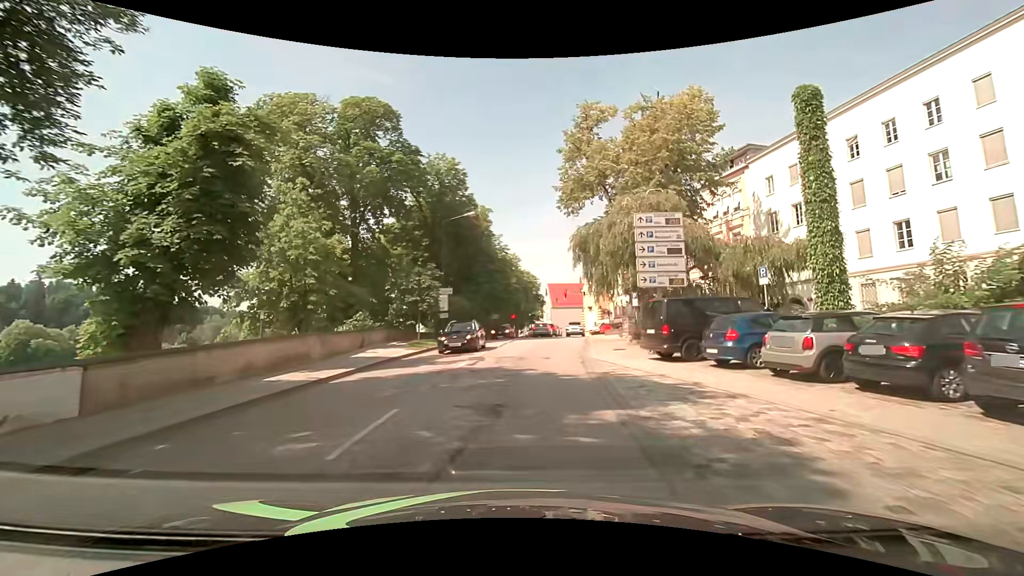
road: primary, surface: asphalt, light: Day
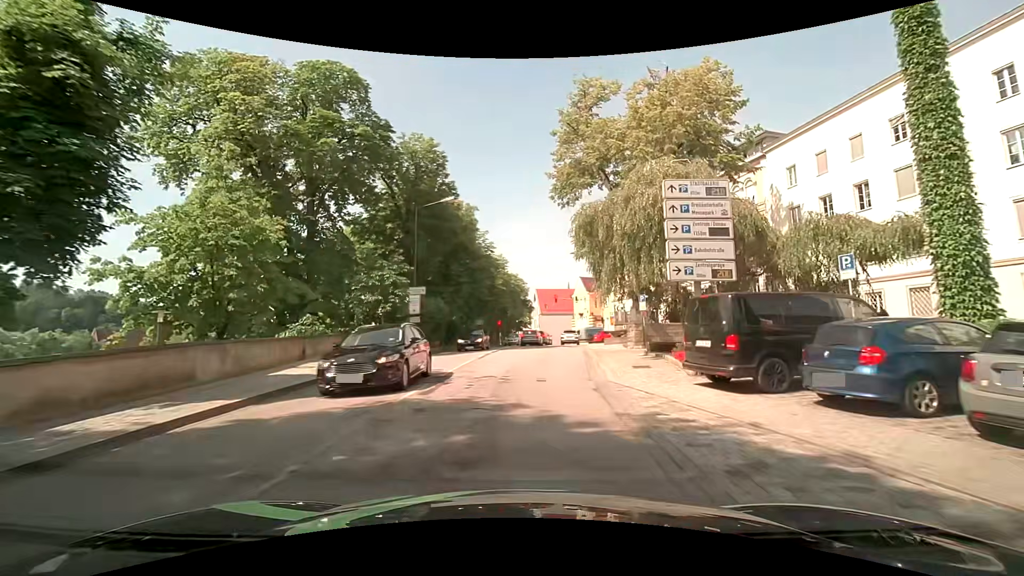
(0.0, +5.6) m; +2°
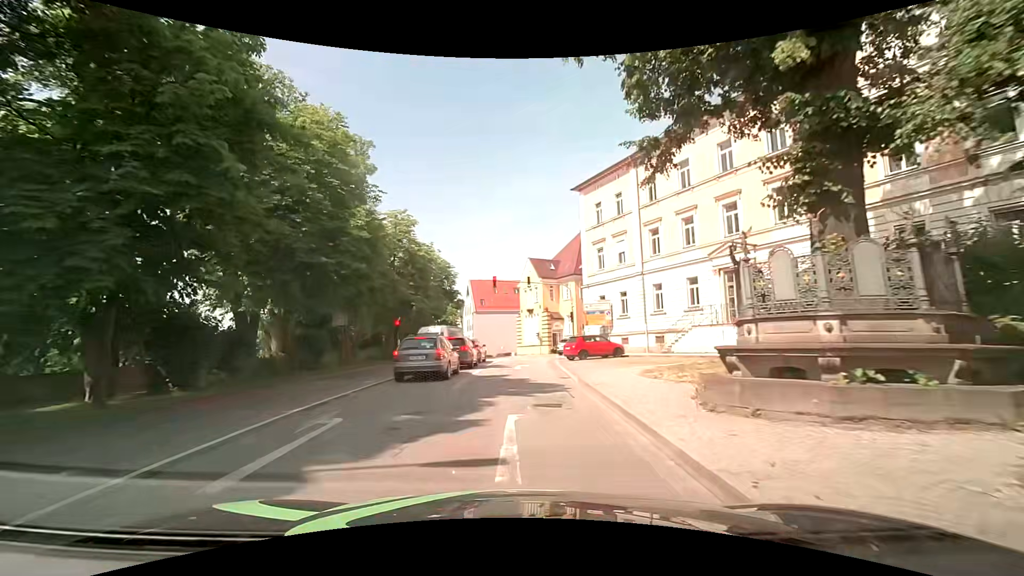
(+1.9, +27.3) m; +7°
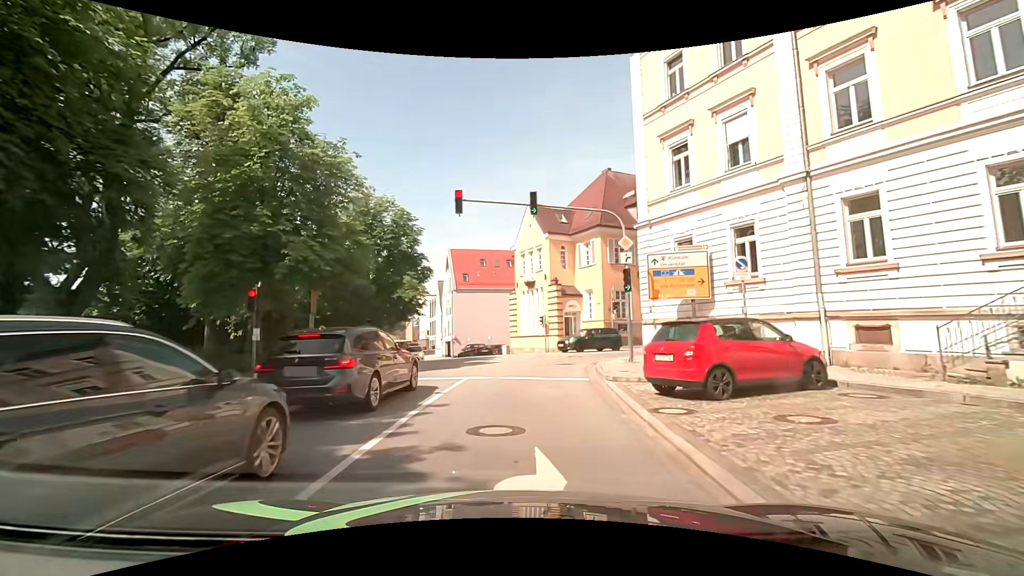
(+0.2, +20.8) m; 0°
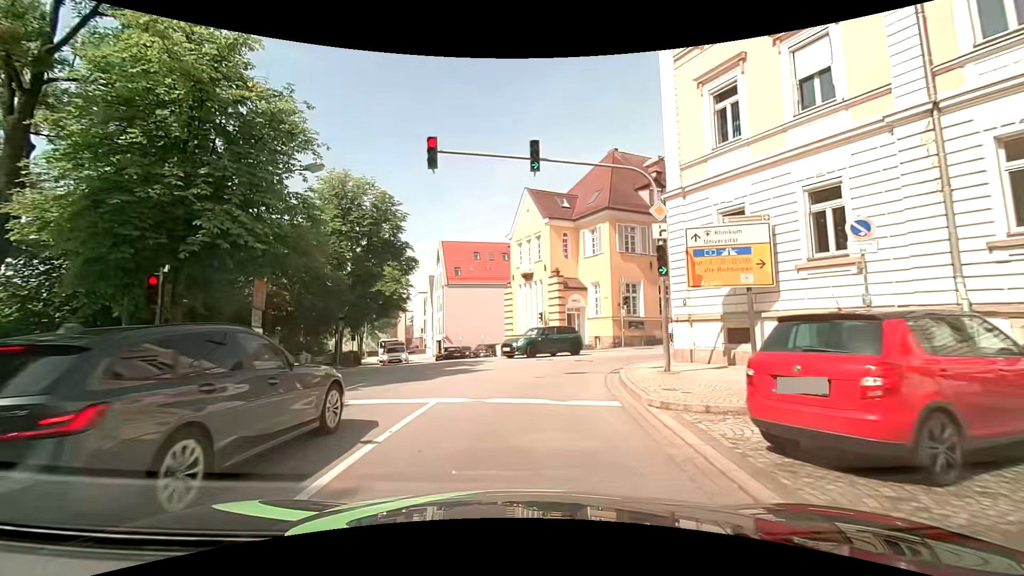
(0.0, +4.7) m; -1°
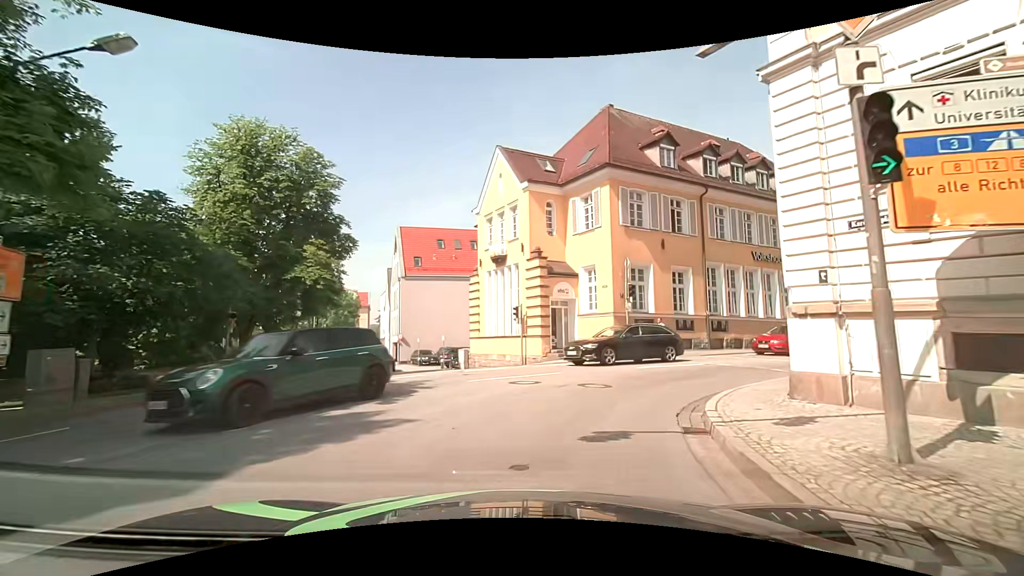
(+0.3, +8.6) m; +4°
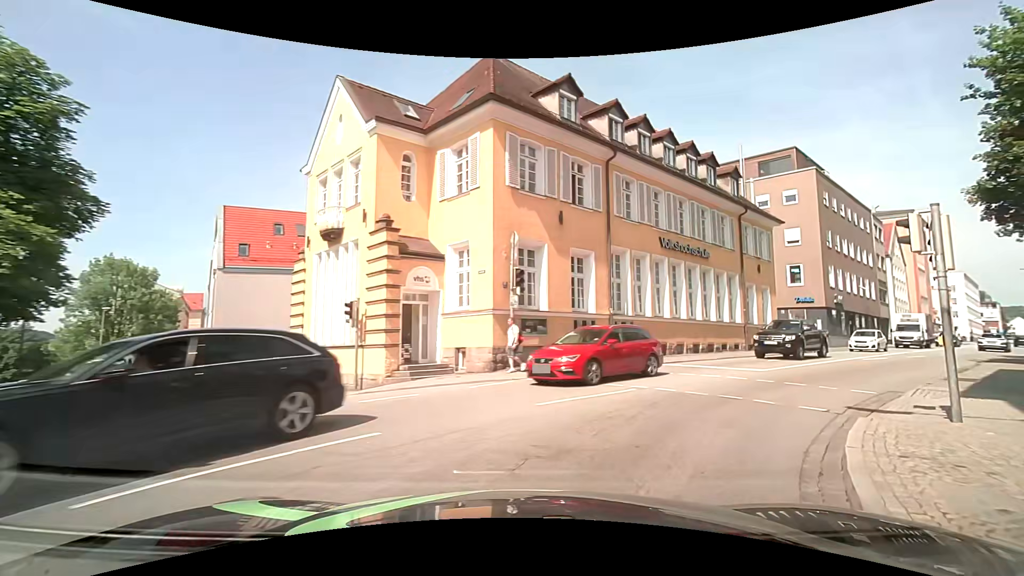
(+0.9, +7.6) m; +15°
